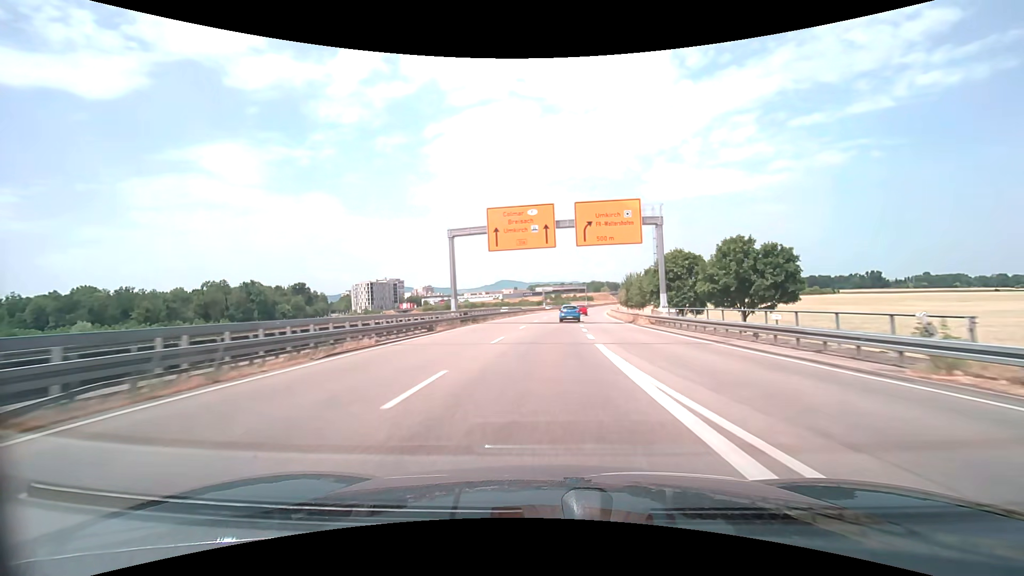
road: trunk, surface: asphalt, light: Day
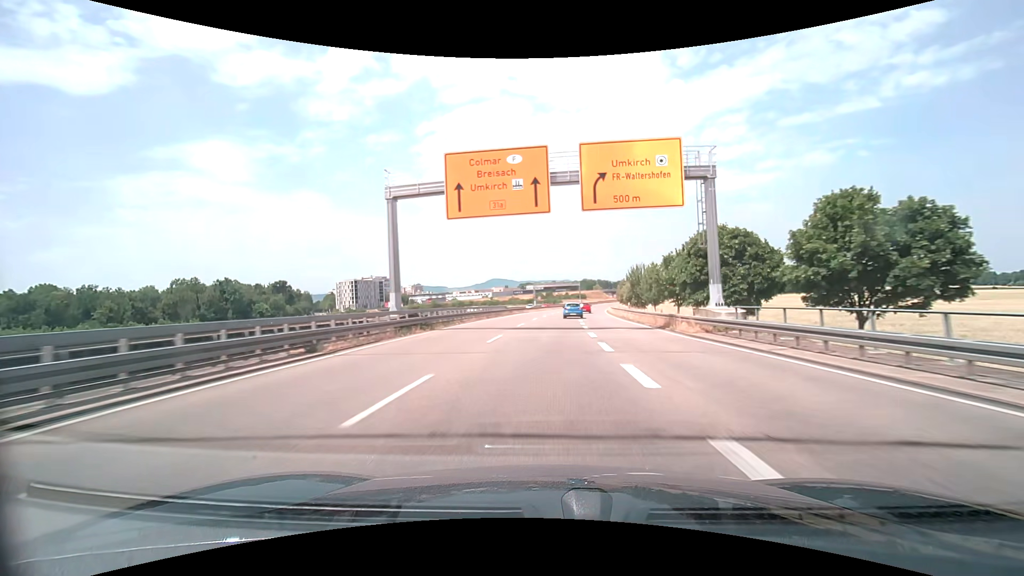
(+0.1, +13.3) m; +1°
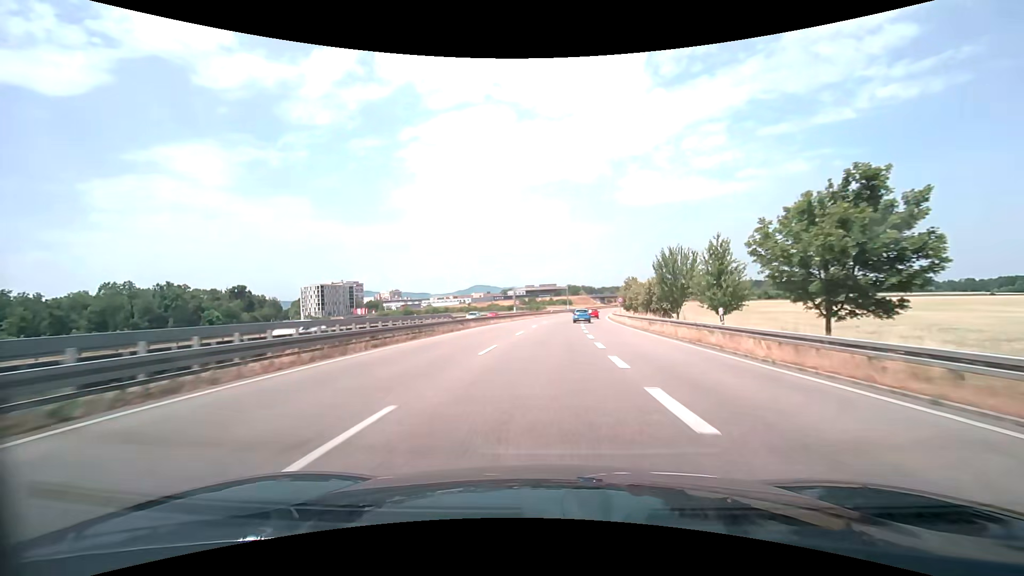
(+0.4, +26.5) m; +2°
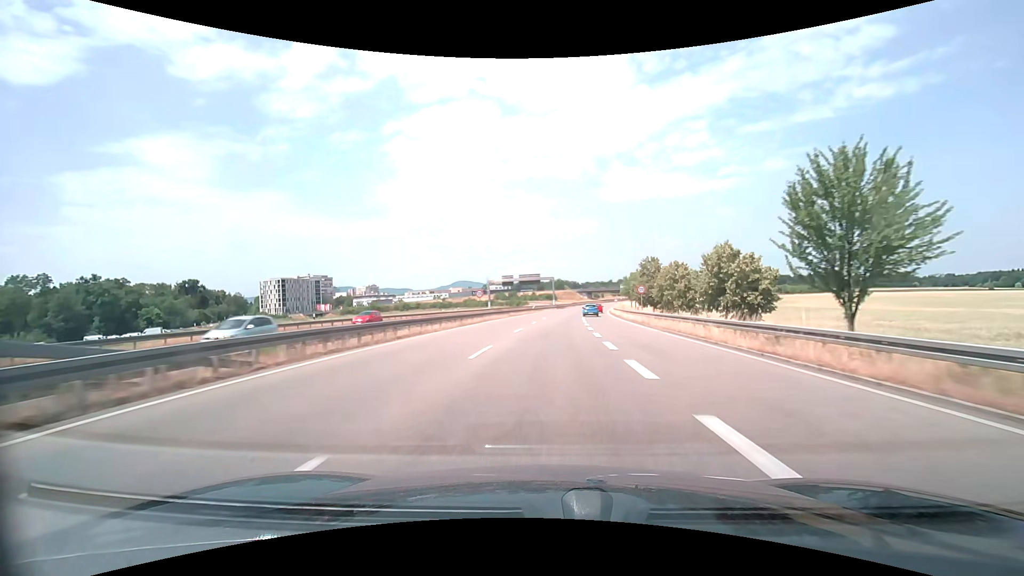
(+0.4, +26.5) m; +2°
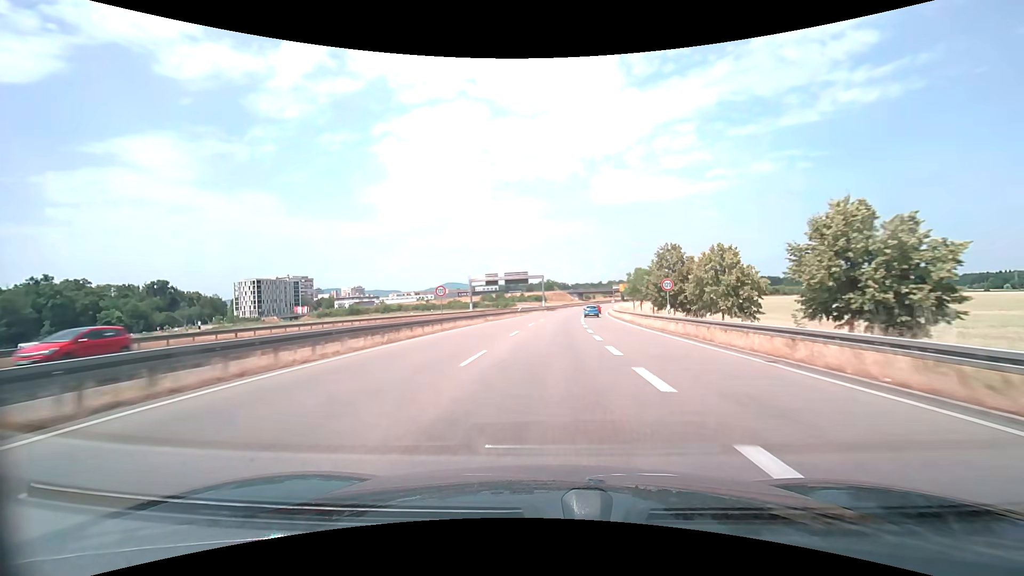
(+0.1, +13.2) m; +1°
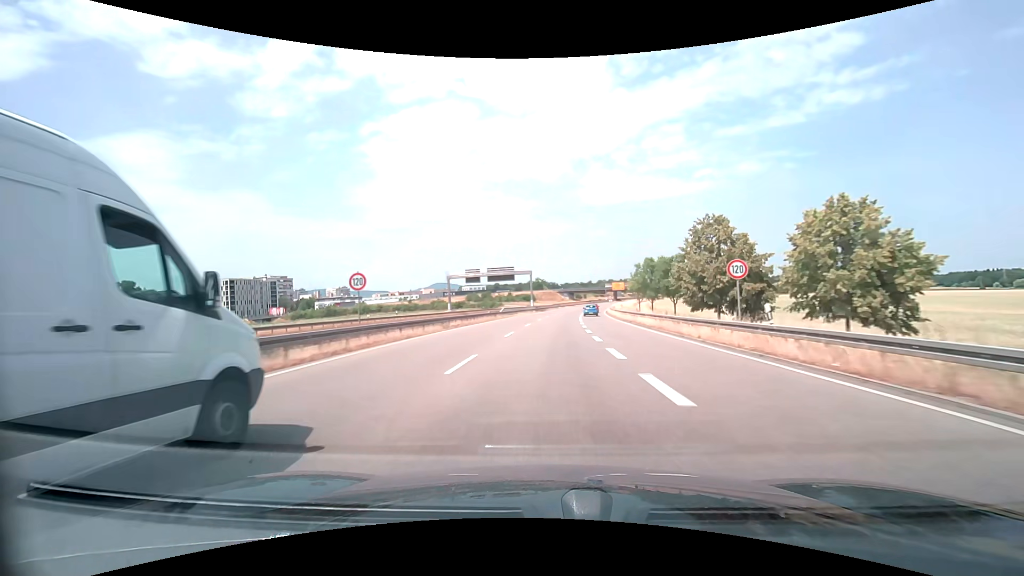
(+0.2, +13.2) m; +1°
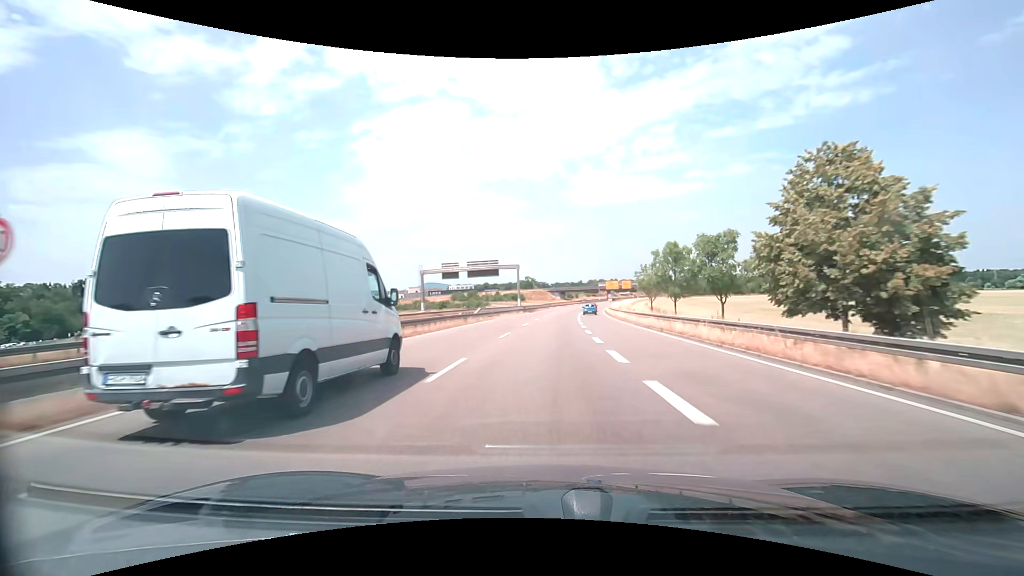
(+0.1, +13.2) m; +1°
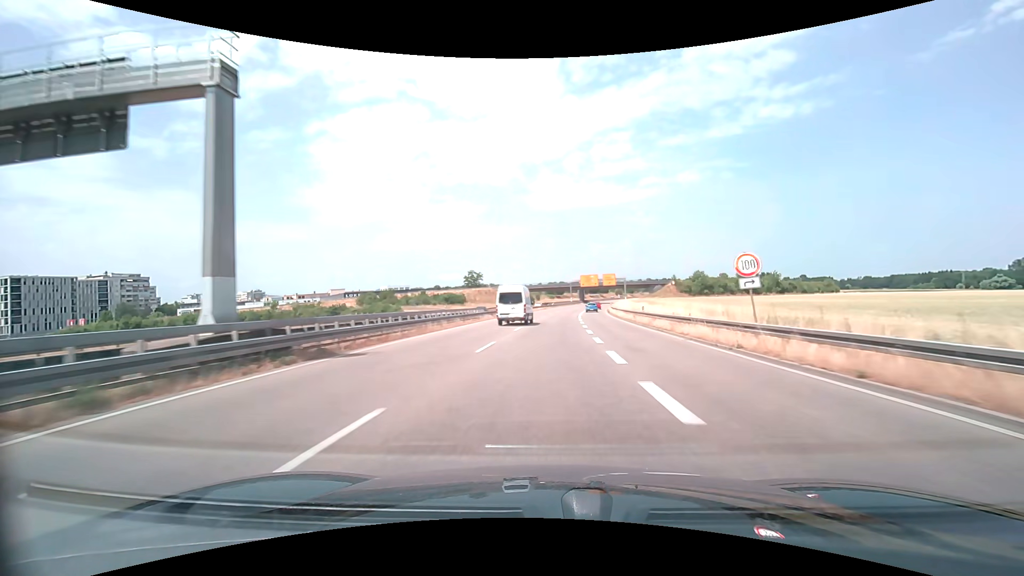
(+3.0, +66.1) m; +5°
(0, +10) (0, +20) (+1, +30) (+1, +40) (+2, +50) (+3, +60) (+3, +70) (+4, +80) (+5, +90) (+7, +100) m
